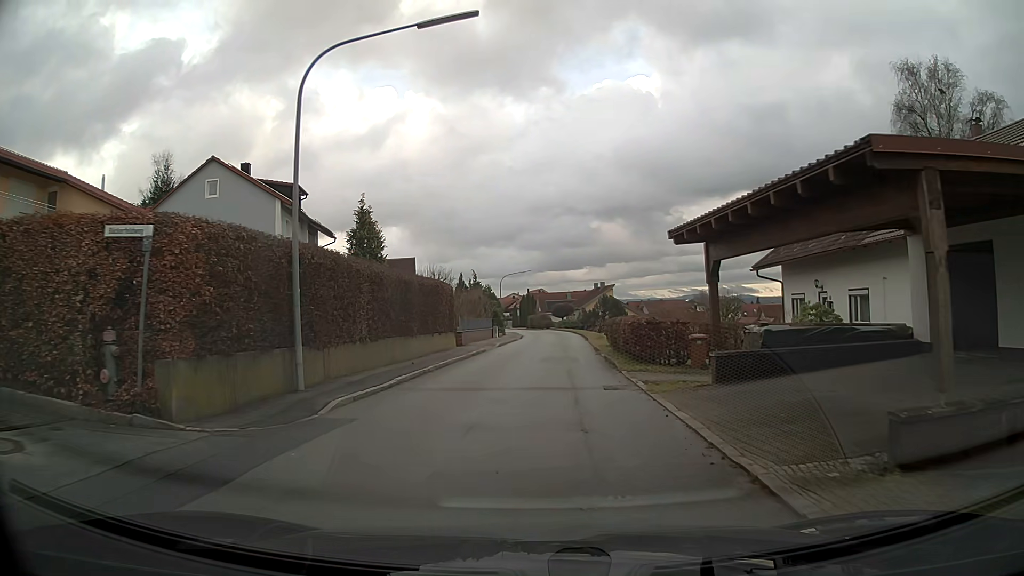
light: Day
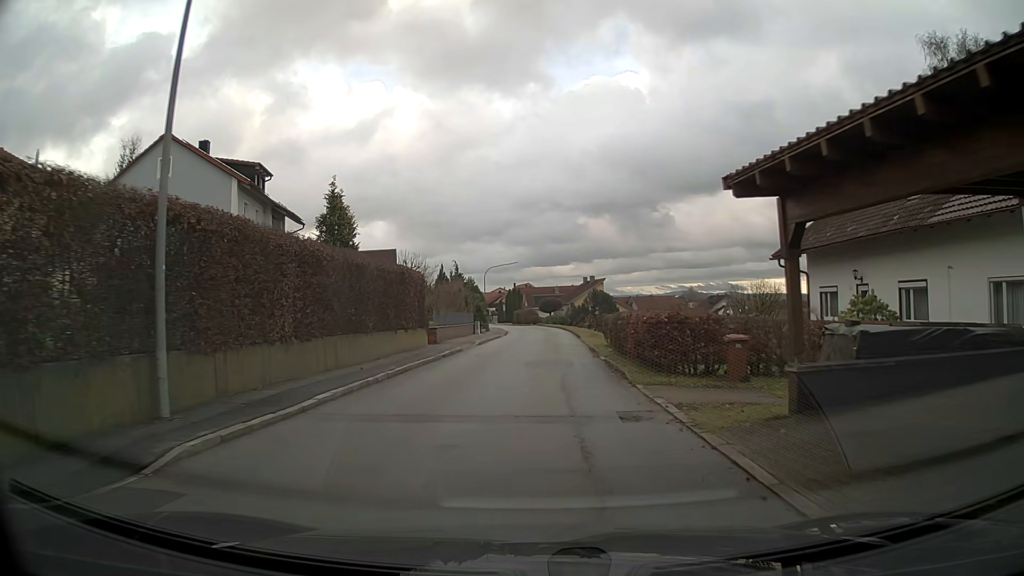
(0.0, +4.6) m; +1°
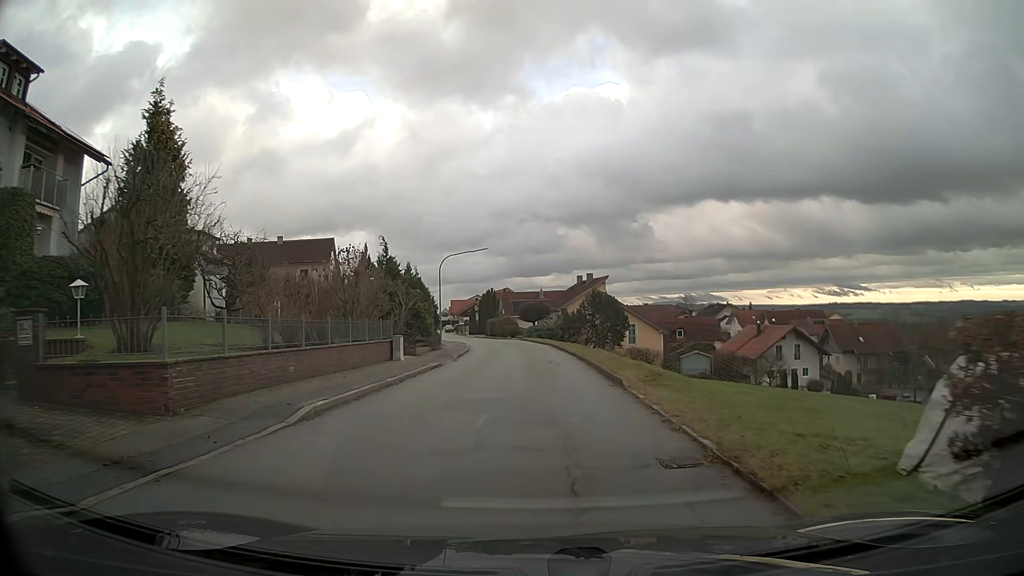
(+0.4, +23.1) m; +2°
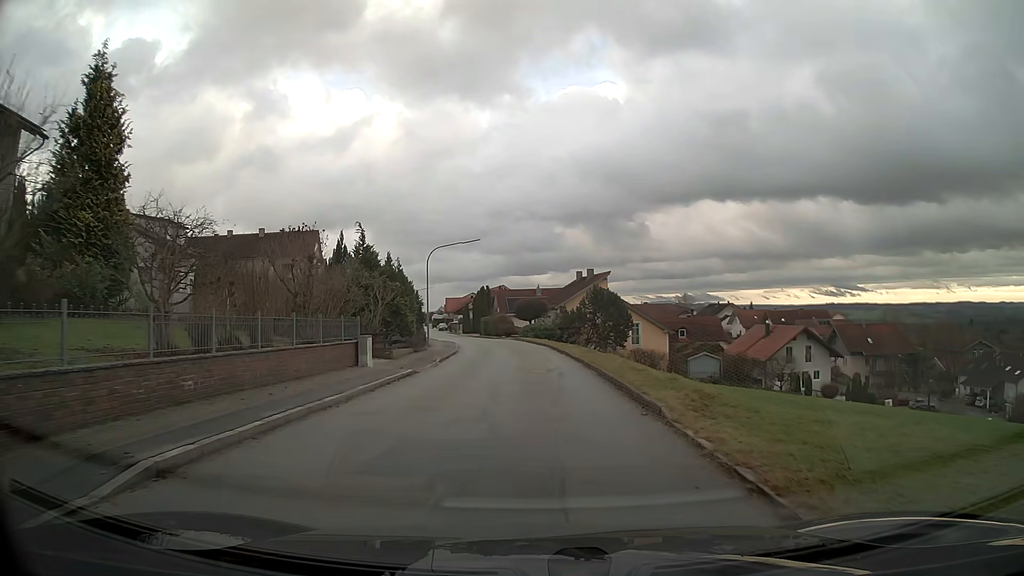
(0.0, +4.6) m; 0°
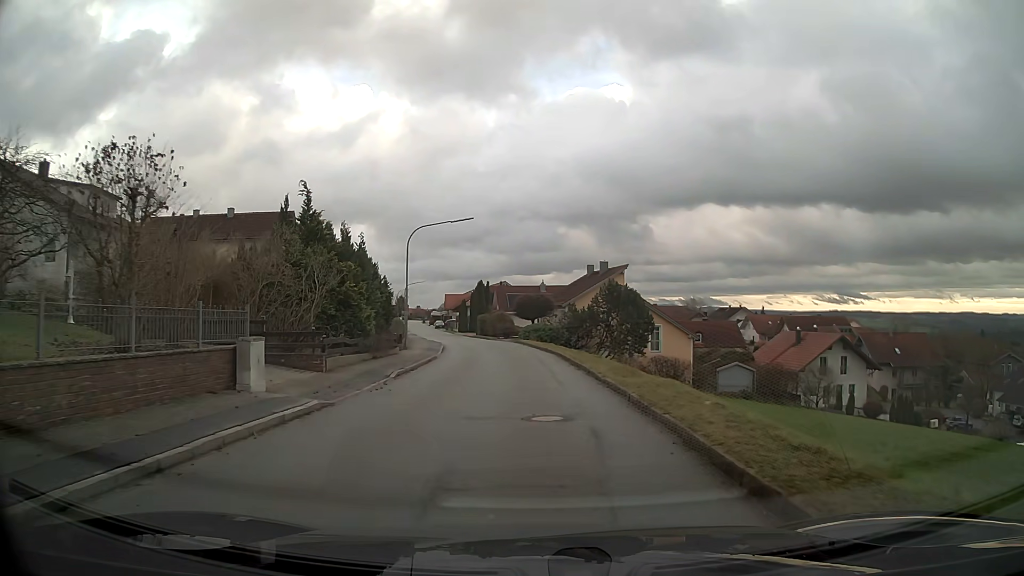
(0.0, +9.1) m; 0°
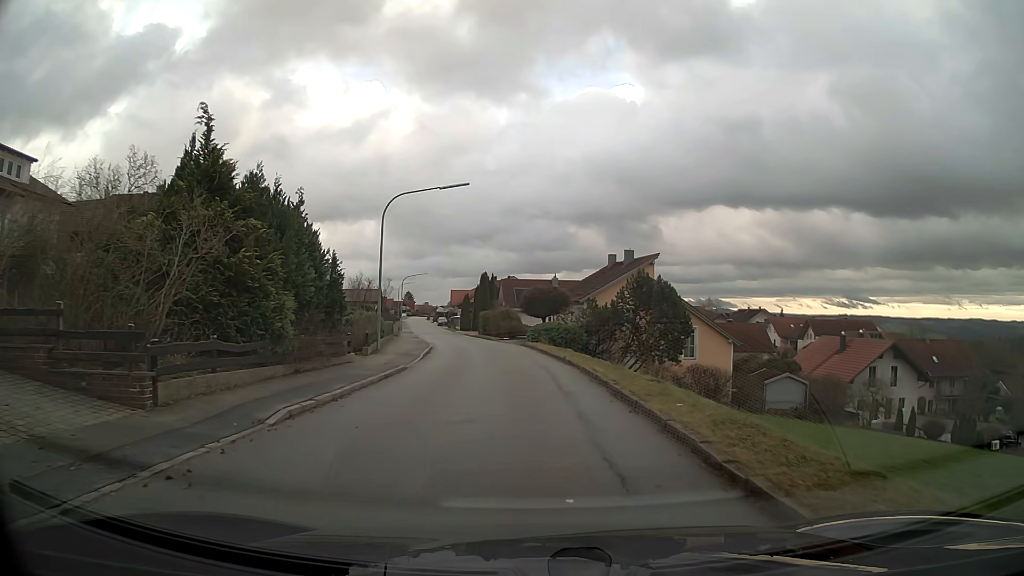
(-0.1, +9.1) m; -1°
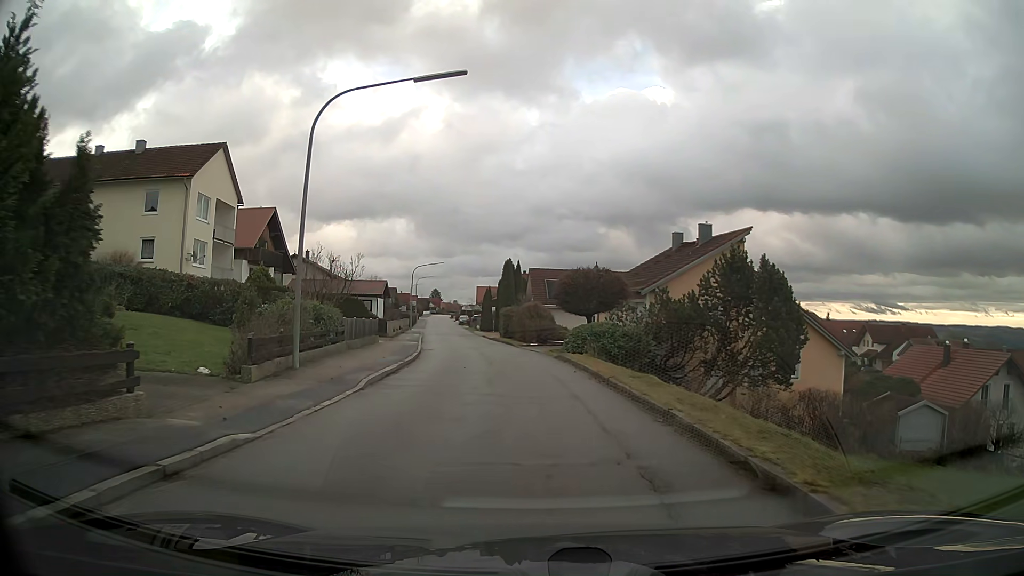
(-0.3, +13.6) m; -3°
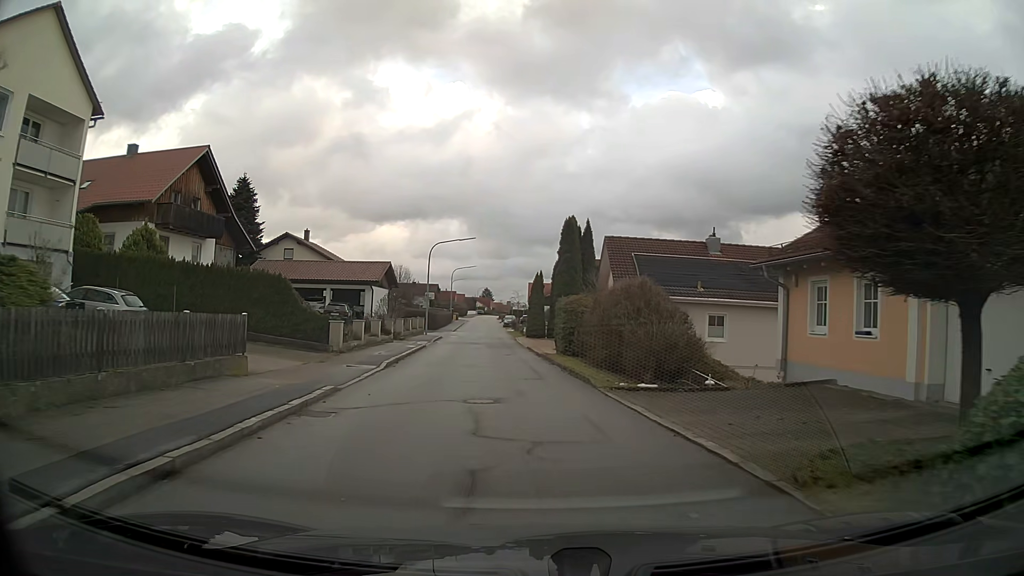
(-0.9, +22.5) m; -5°
